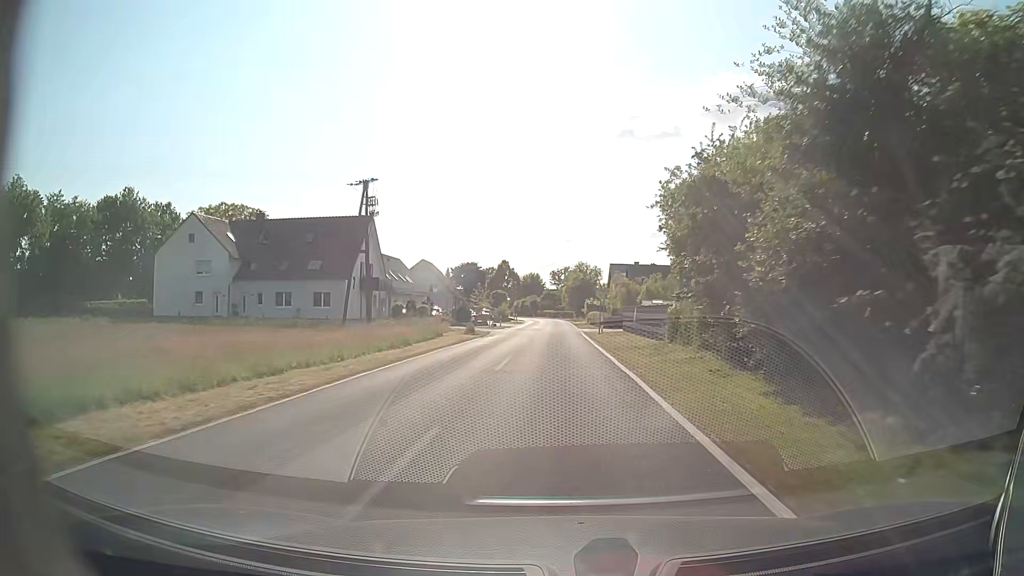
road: tertiary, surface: asphalt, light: Day
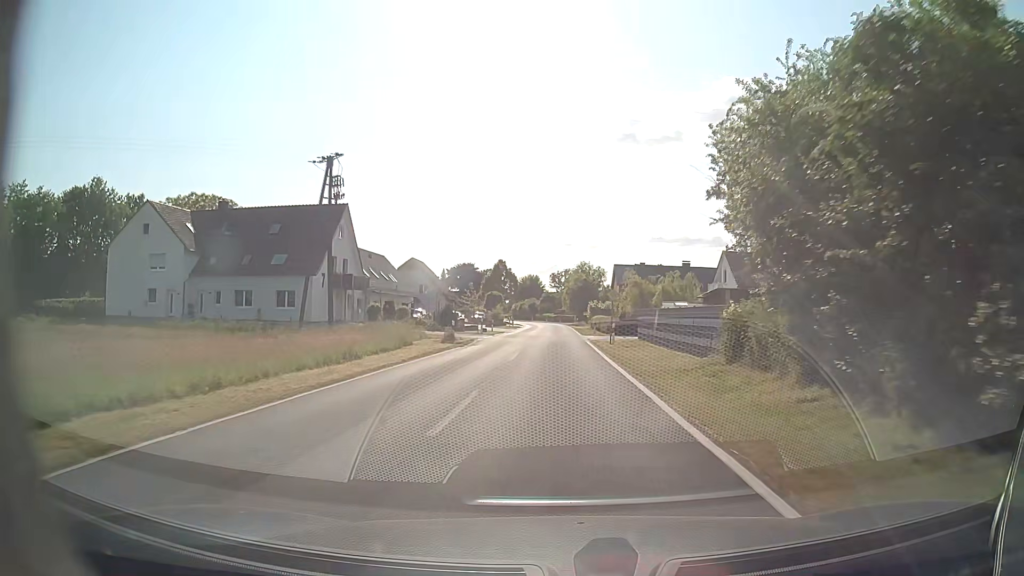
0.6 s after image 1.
(-0.1, +8.4) m; 0°
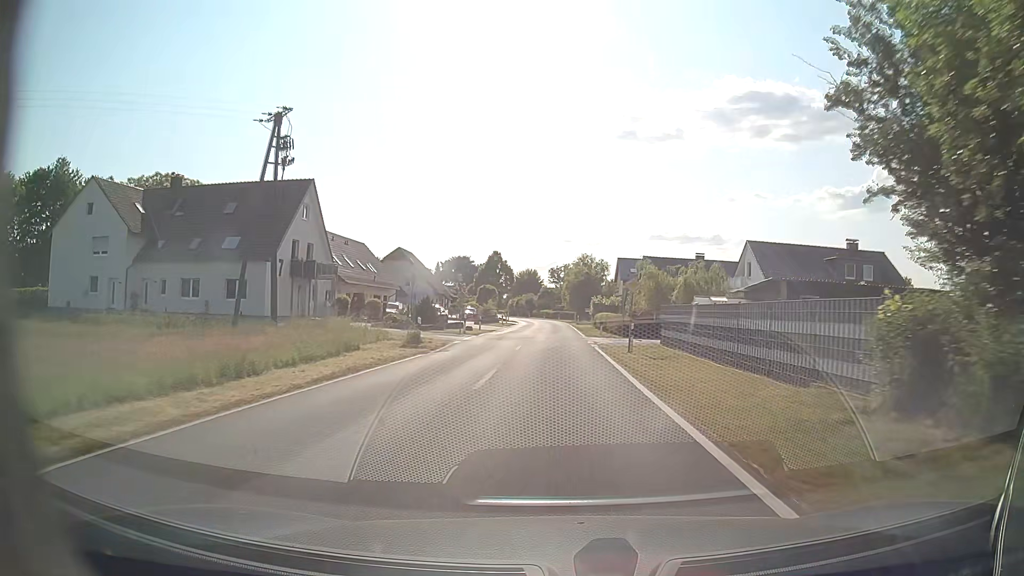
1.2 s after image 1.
(0.0, +8.4) m; 0°
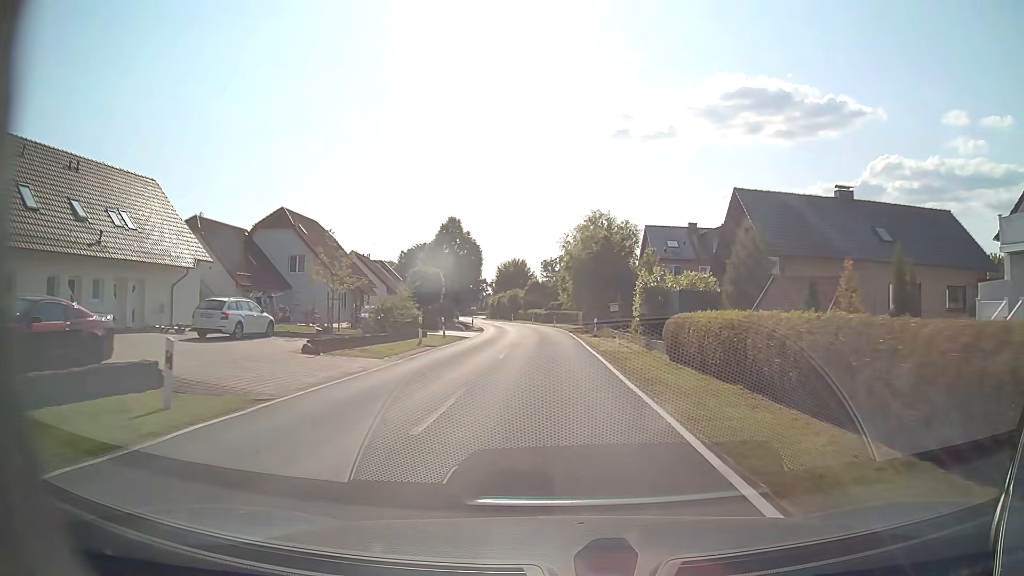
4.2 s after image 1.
(+0.1, +39.9) m; 0°
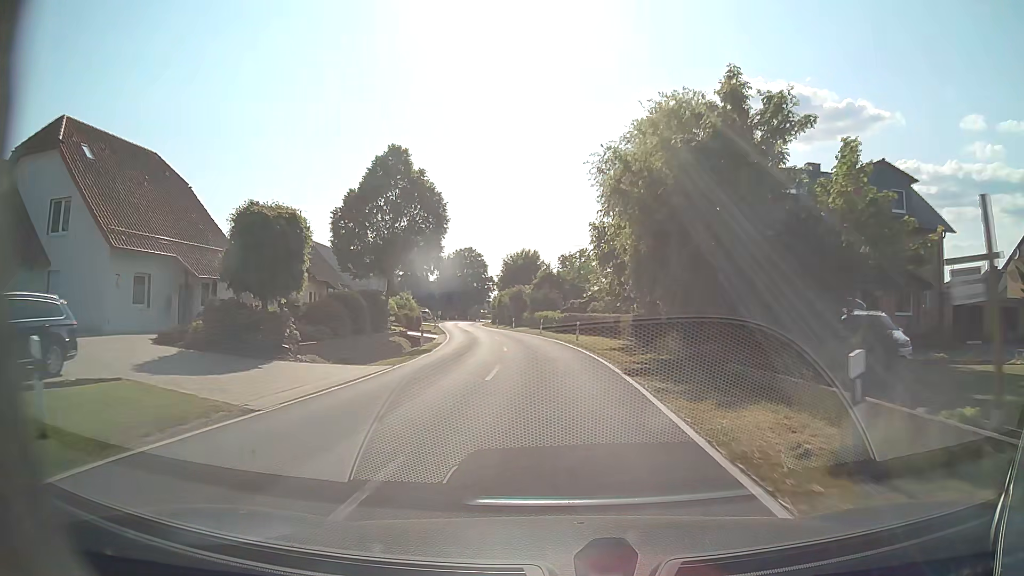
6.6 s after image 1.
(-0.3, +30.6) m; -1°
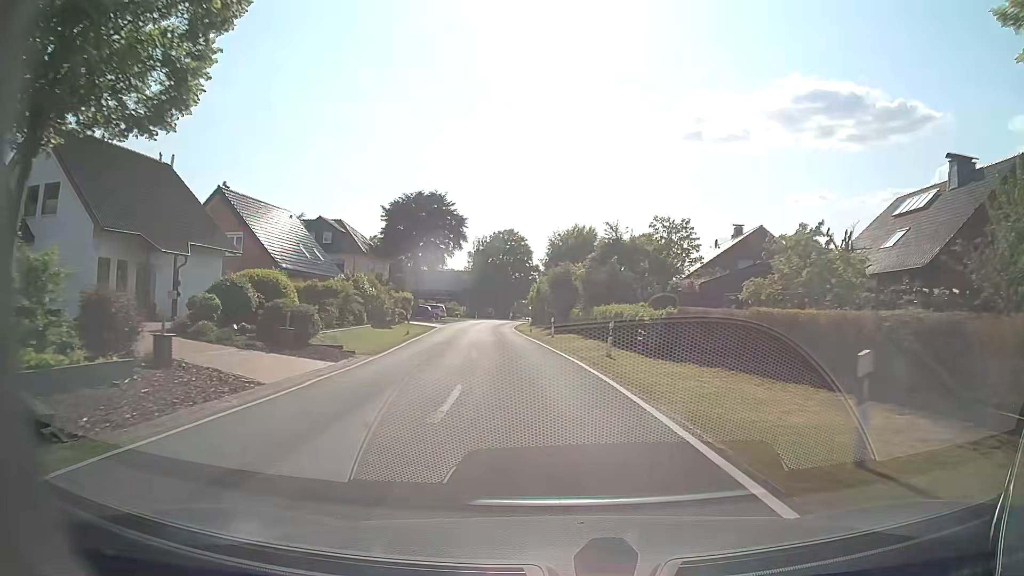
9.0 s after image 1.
(-1.1, +30.4) m; -5°
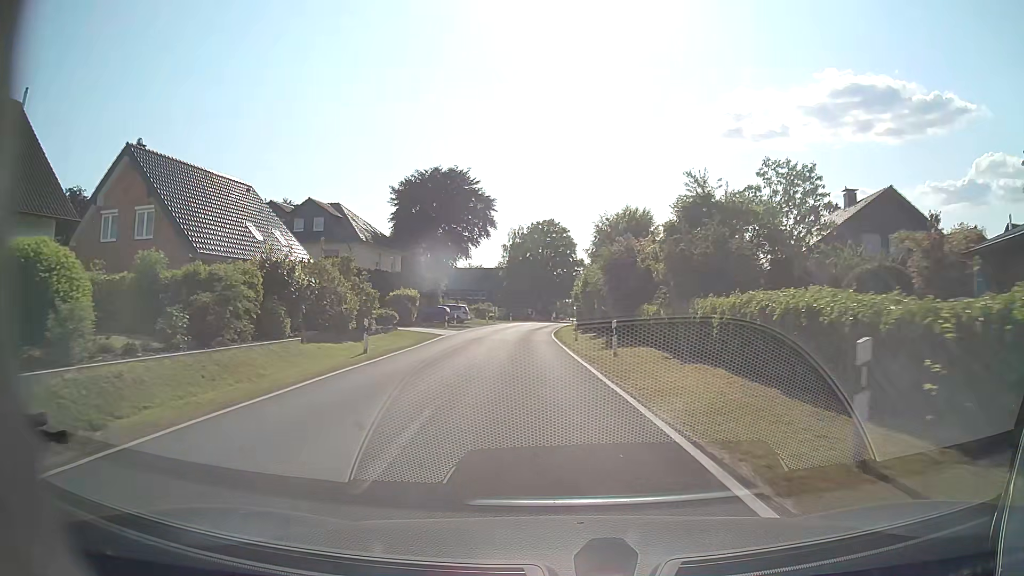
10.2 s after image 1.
(-0.5, +15.2) m; -4°
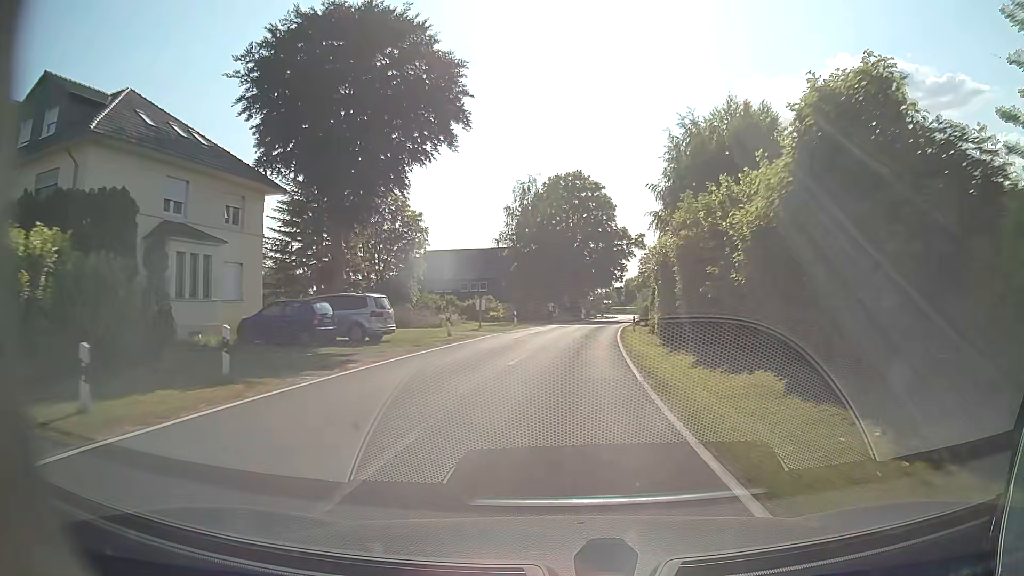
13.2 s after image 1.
(-1.3, +38.3) m; -1°
(0, +10) (0, +20) (+1, +30) (+2, +40) (+3, +50) (+4, +60) (+6, +70) (+8, +80) (+9, +89) (+11, +99) m
